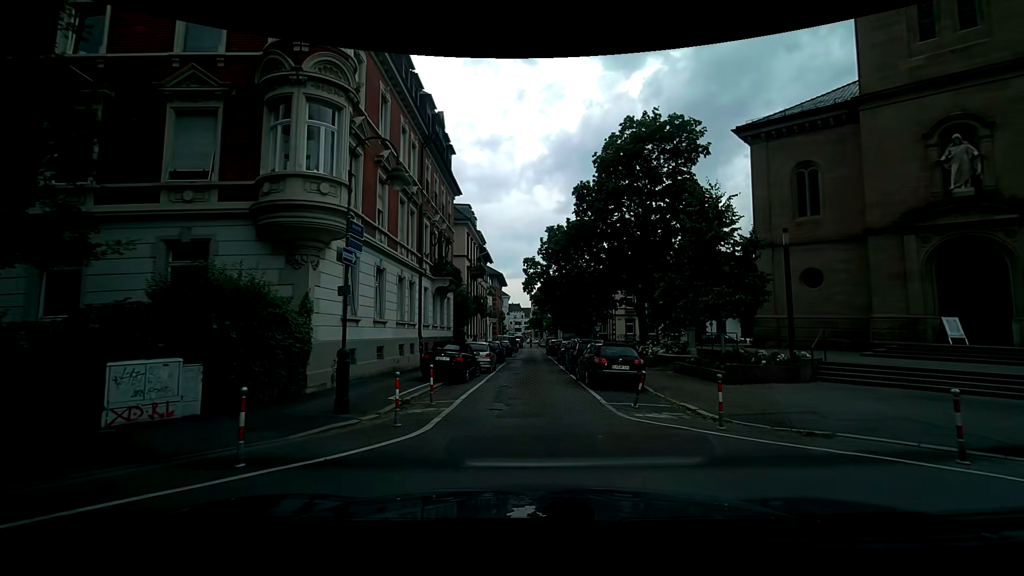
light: Day
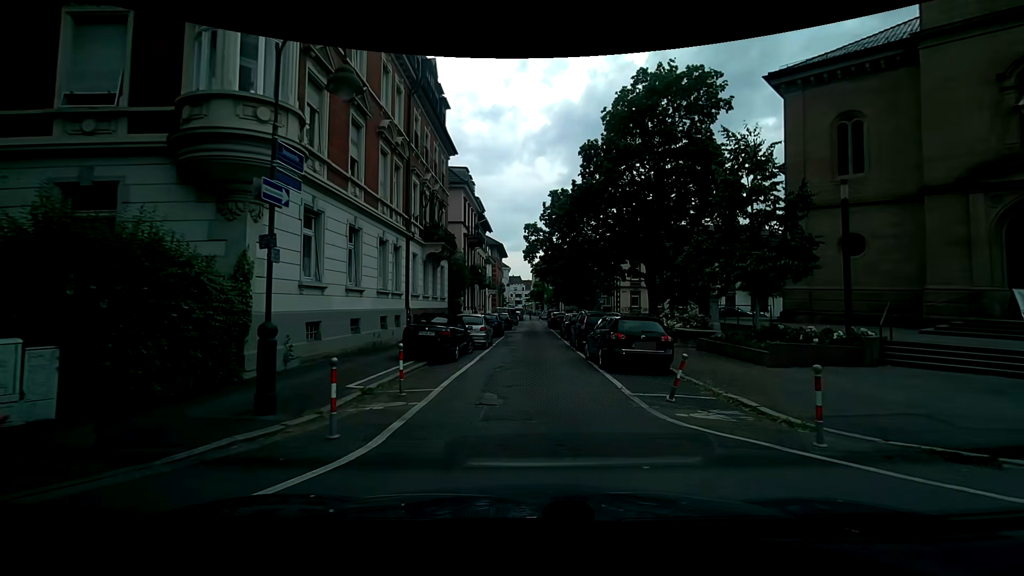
(-0.1, +3.0) m; 0°
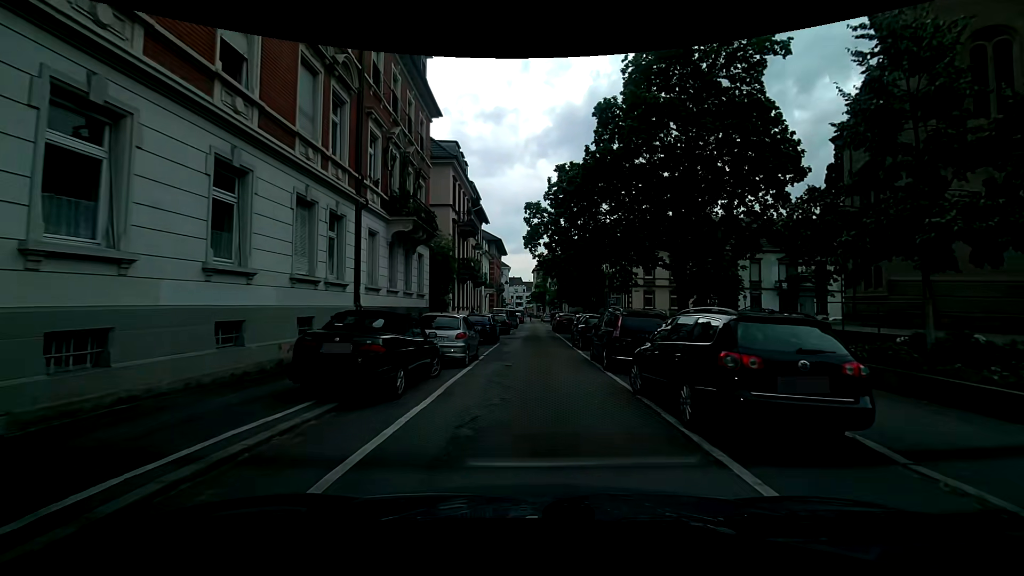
(-0.1, +7.2) m; -1°
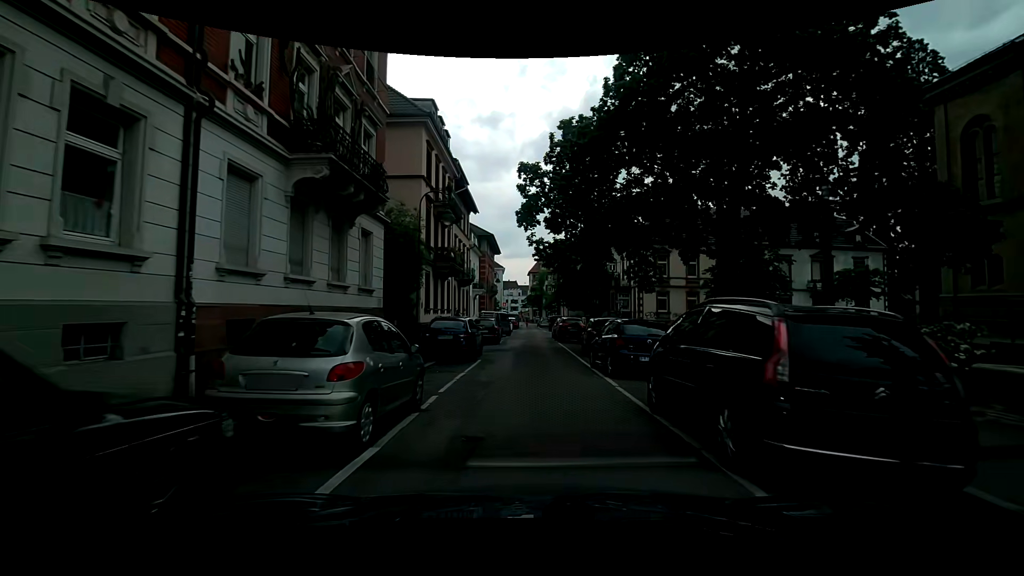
(0.0, +8.2) m; 0°
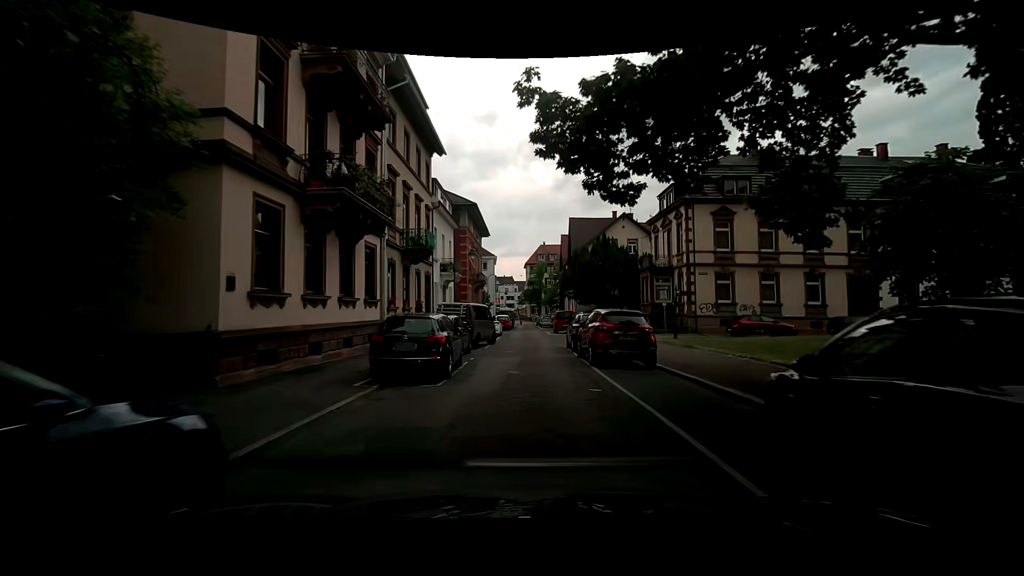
(+0.2, +17.1) m; +2°
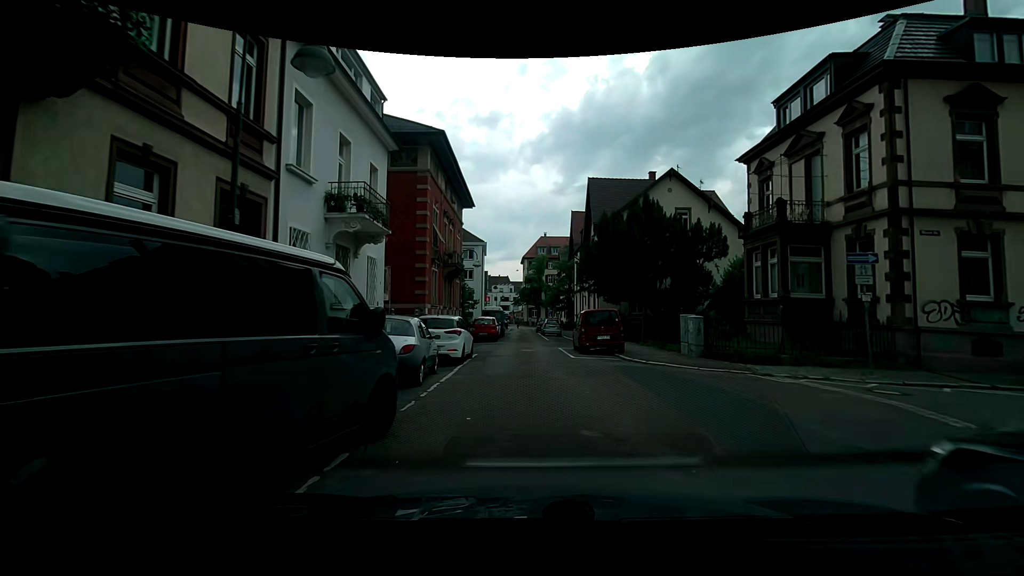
(-0.5, +19.6) m; +1°
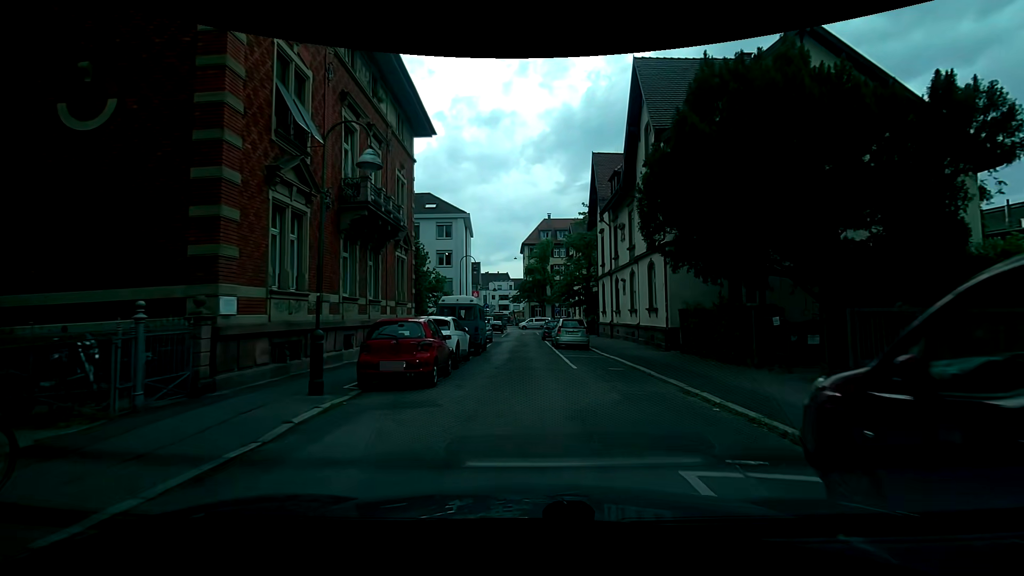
(-0.4, +20.0) m; -3°
